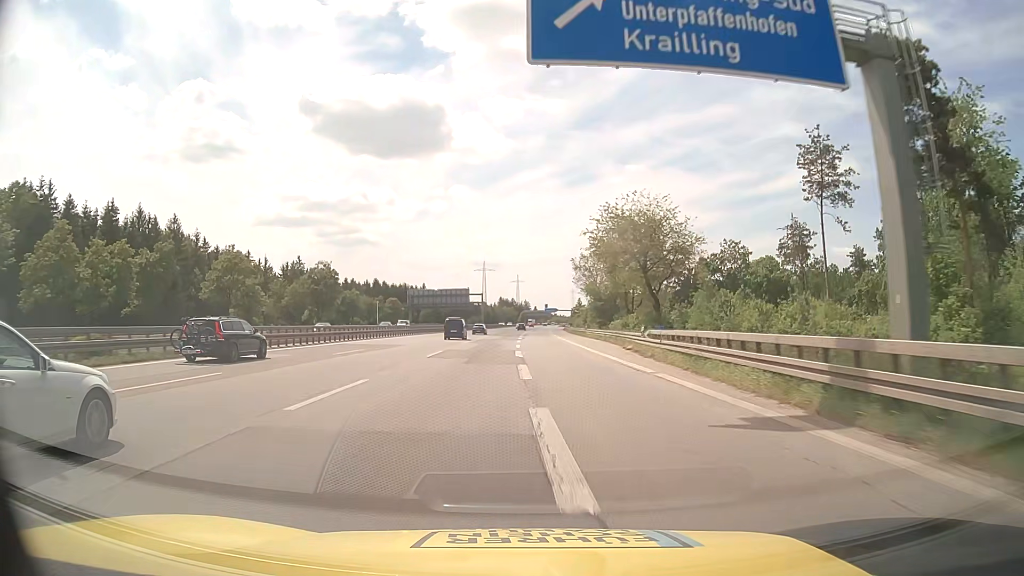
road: motorway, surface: asphalt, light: Day
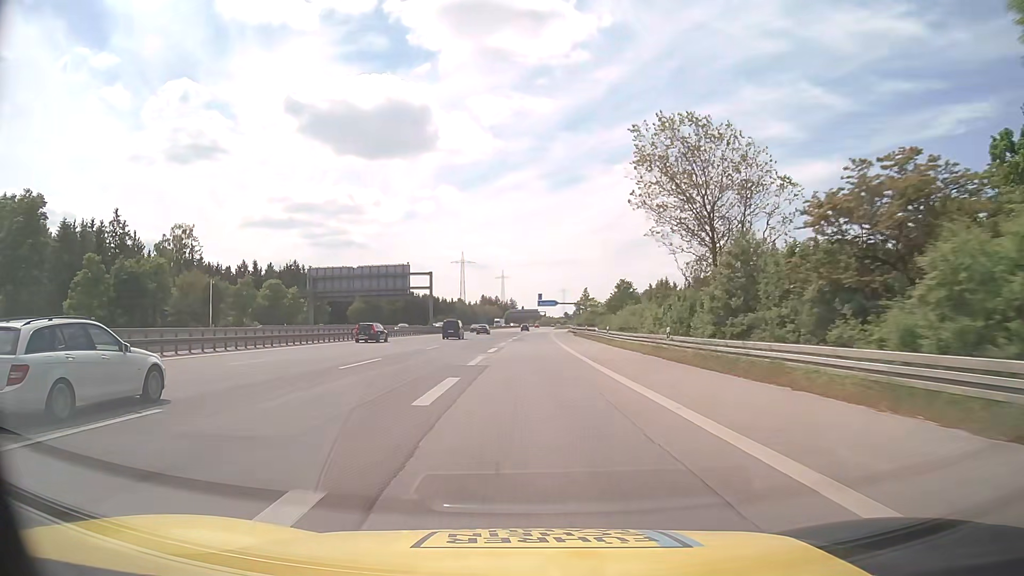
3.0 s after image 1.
(+1.1, +78.9) m; +1°
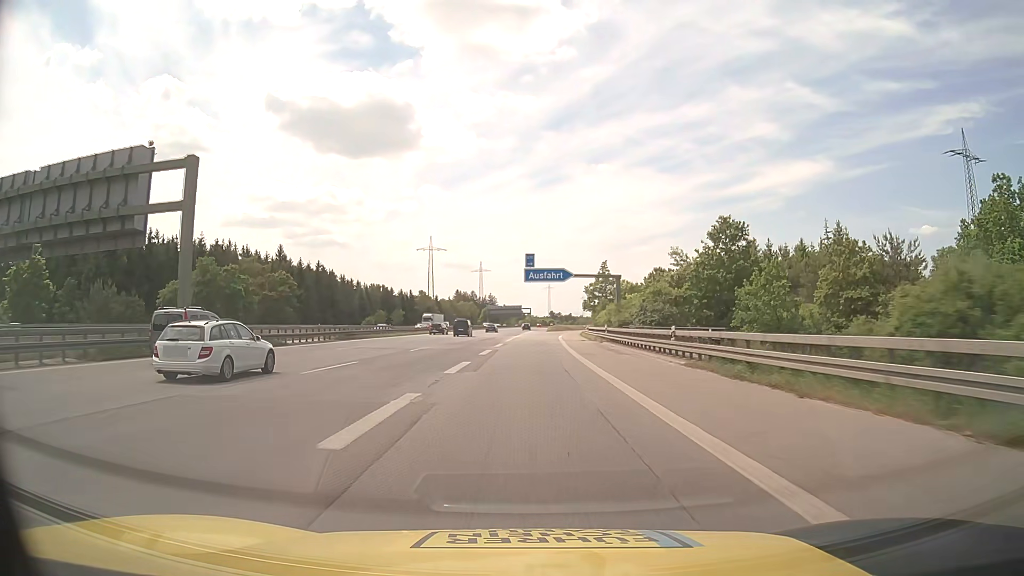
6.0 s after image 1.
(+0.8, +75.9) m; +2°
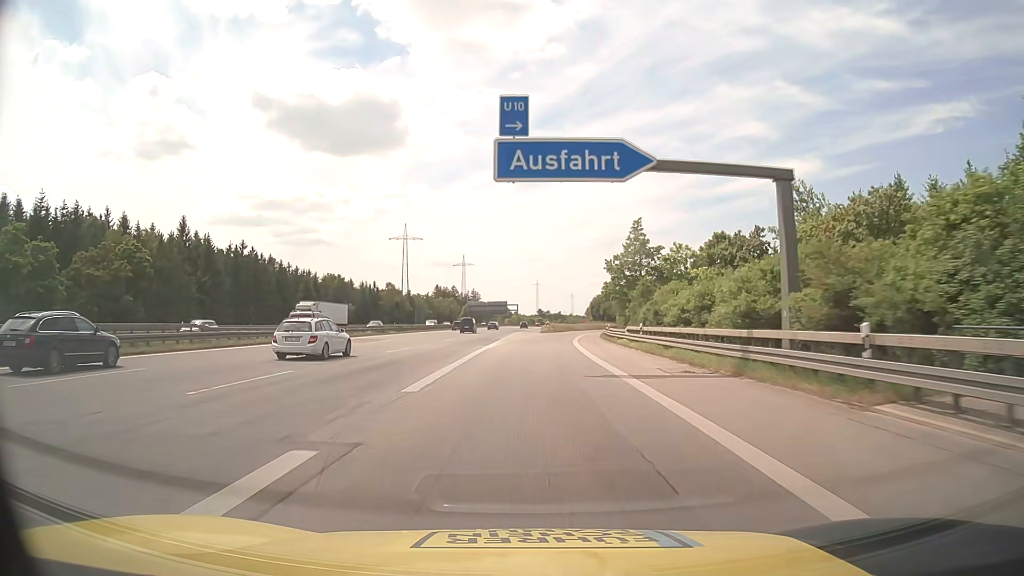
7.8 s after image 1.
(+0.2, +42.4) m; +1°
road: motorway_link
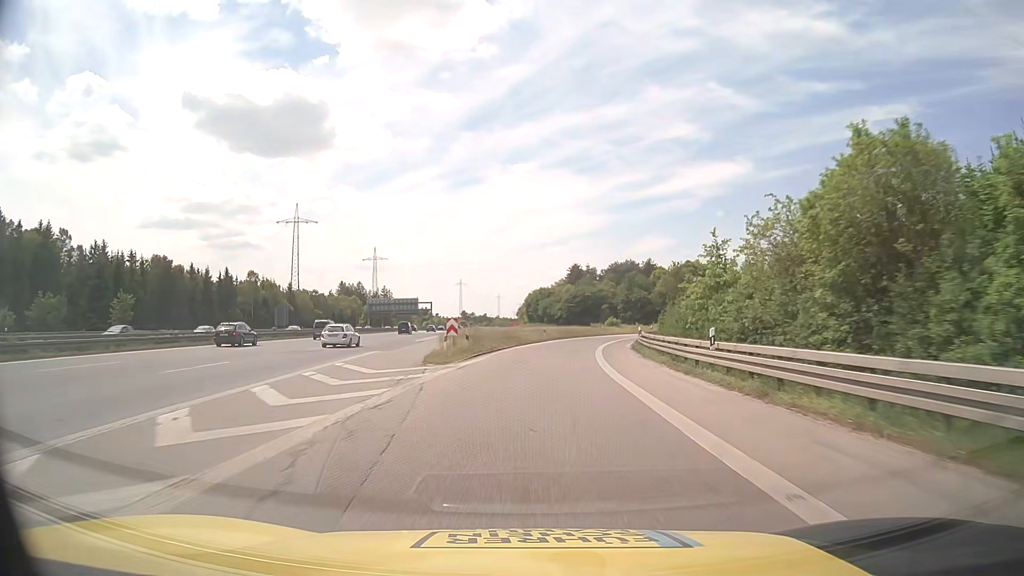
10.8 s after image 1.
(+3.0, +65.3) m; +6°
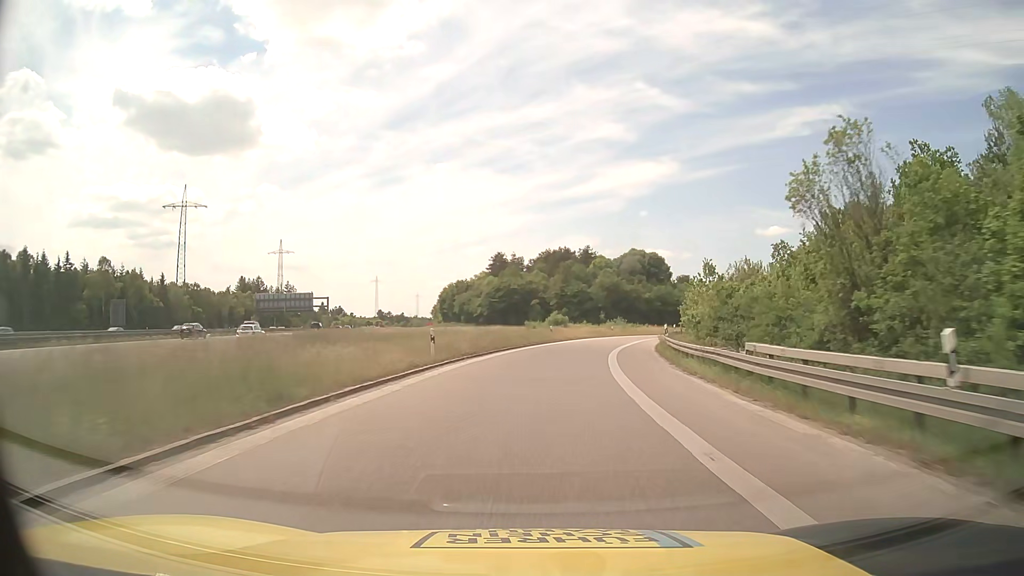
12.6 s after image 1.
(+1.9, +36.1) m; +6°
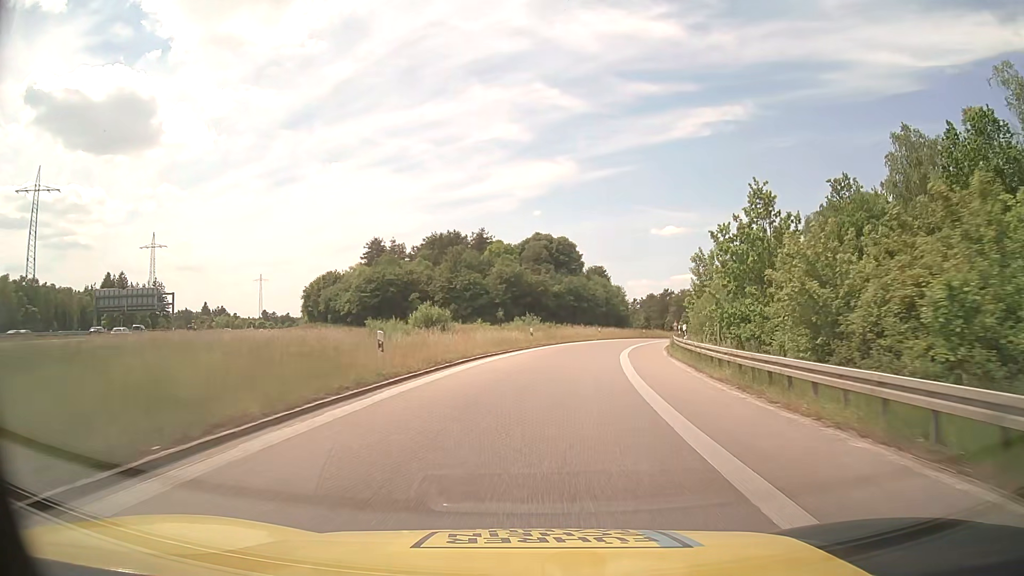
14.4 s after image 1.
(+2.6, +33.7) m; +9°
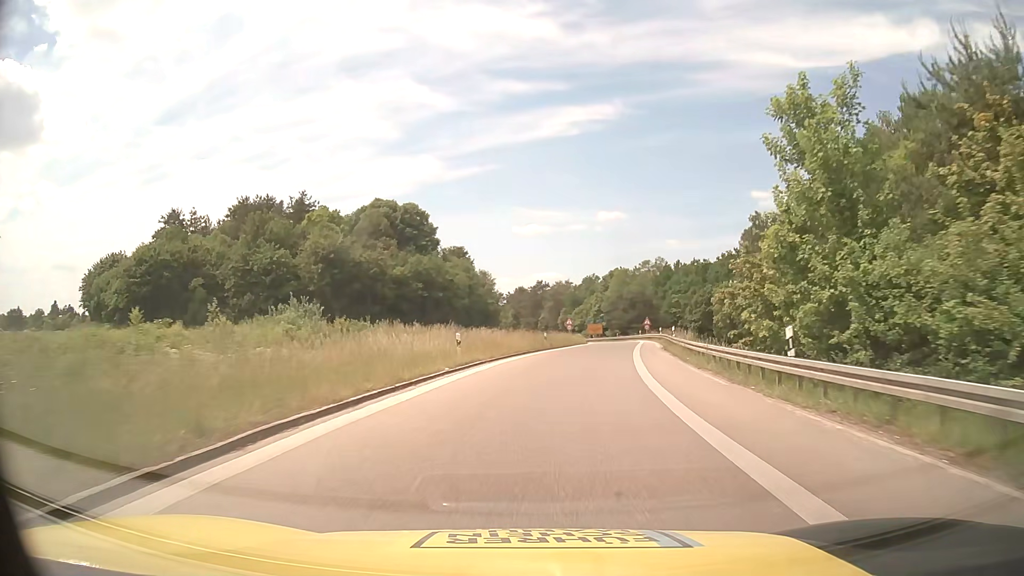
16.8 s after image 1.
(+4.3, +41.5) m; +12°
(0, +10) (+1, +20) (+2, +30) (+3, +40) (+5, +50) (+7, +60) (+8, +69) (+10, +79) (+11, +89) (+11, +99) m
